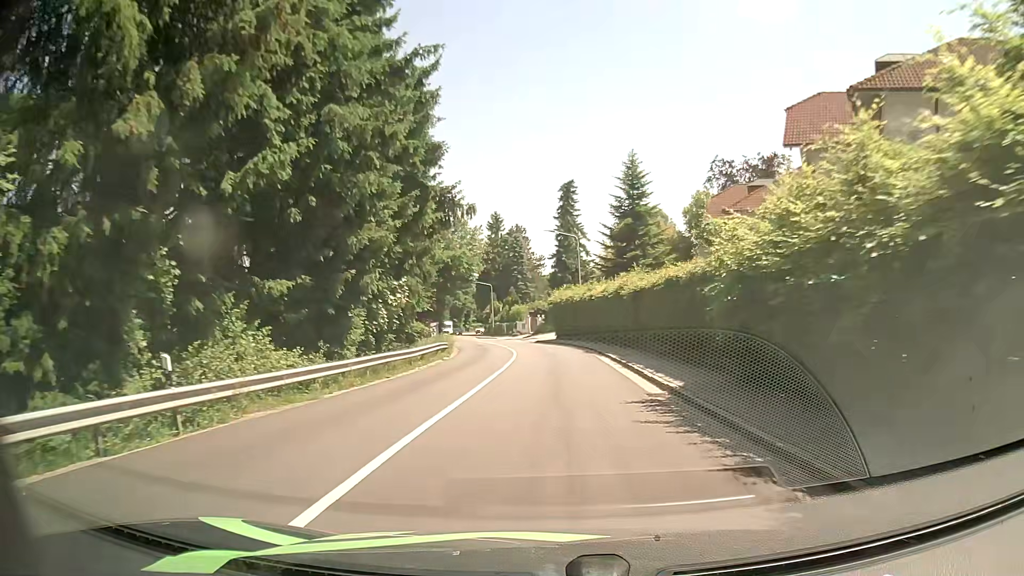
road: tertiary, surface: asphalt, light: Day
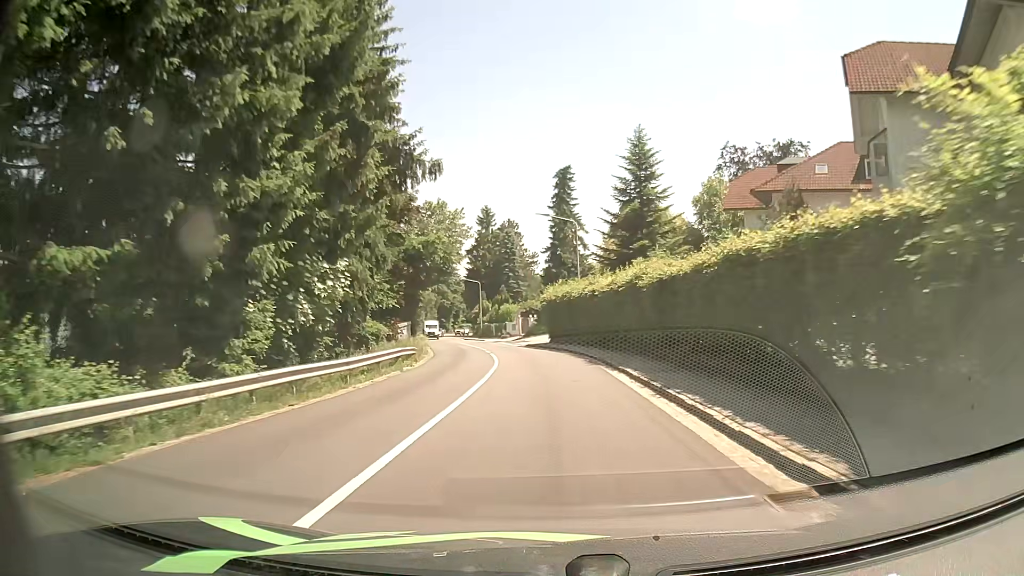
(0.0, +7.5) m; +1°
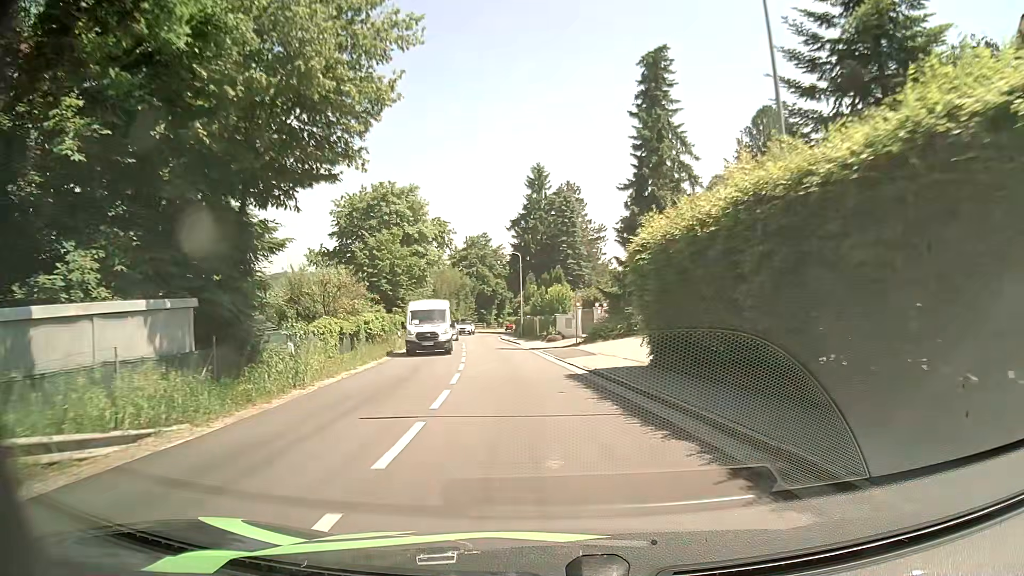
(-0.8, +29.3) m; -5°
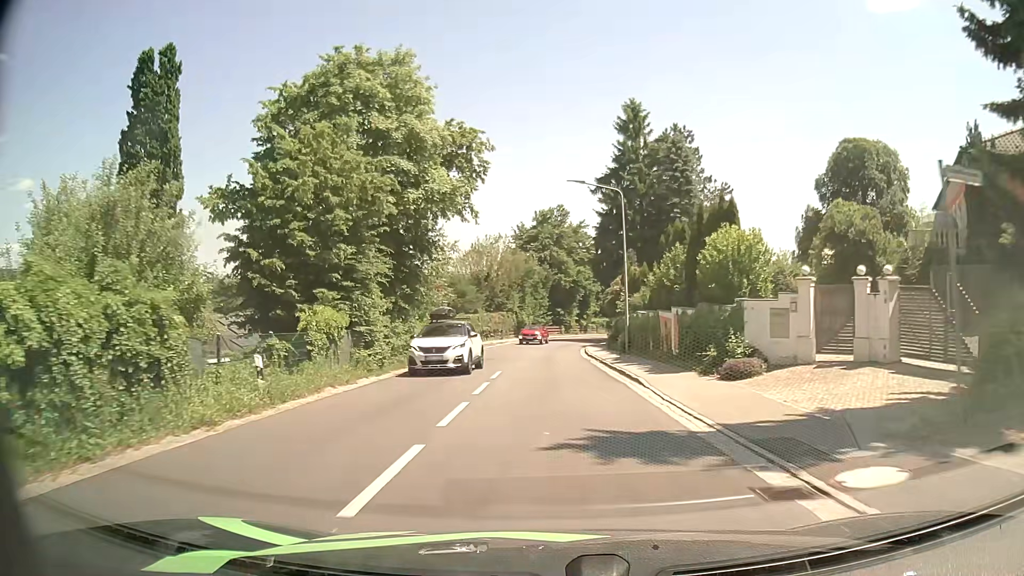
(-1.8, +28.3) m; -7°
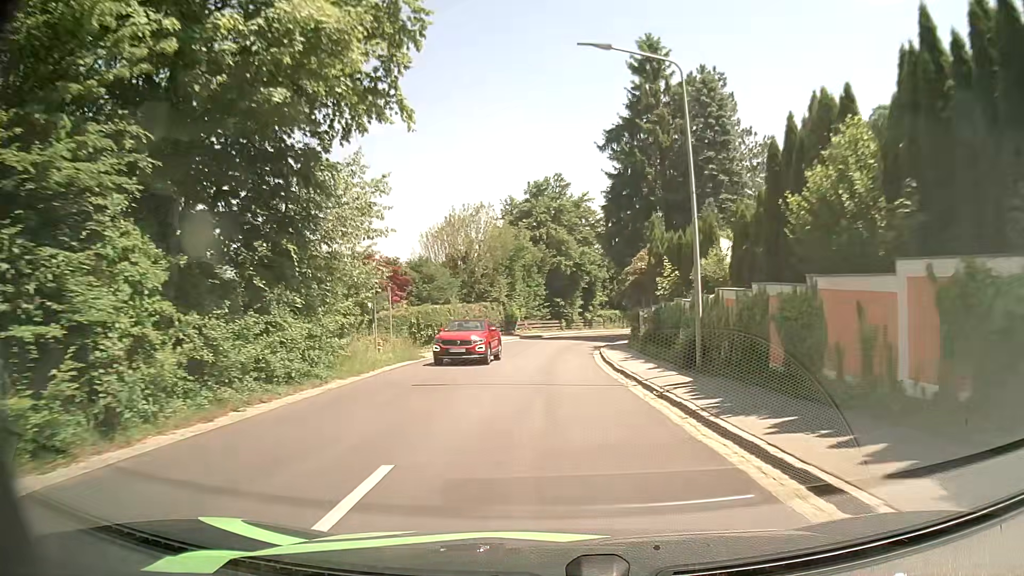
(0.0, +14.5) m; 0°
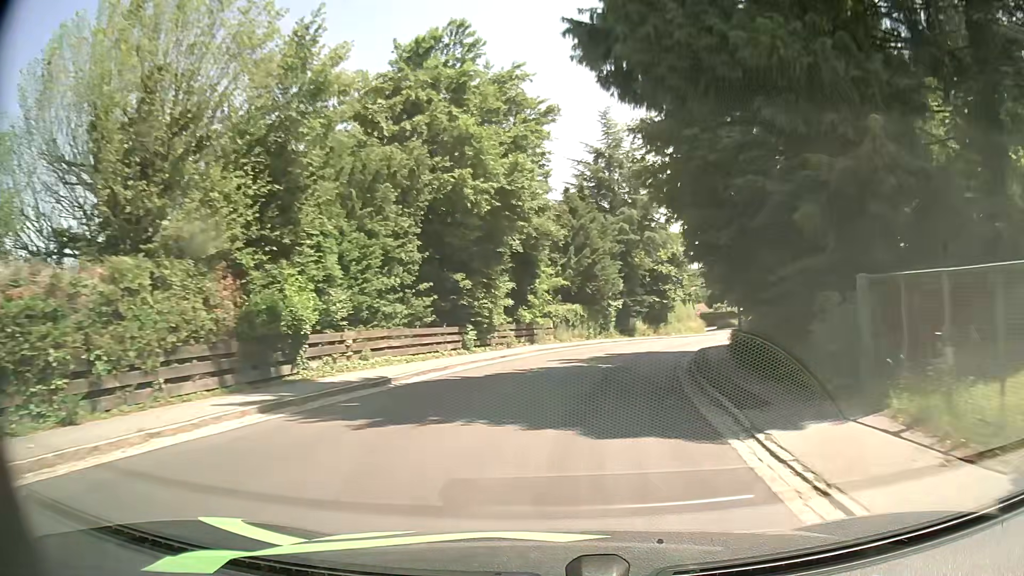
(+1.0, +36.7) m; +6°
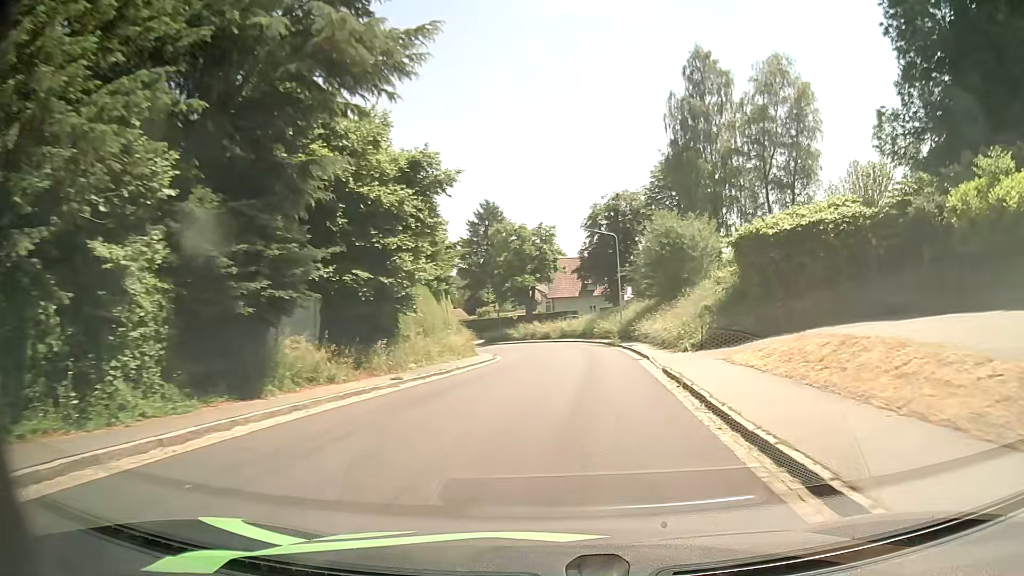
(+6.3, +34.5) m; +21°
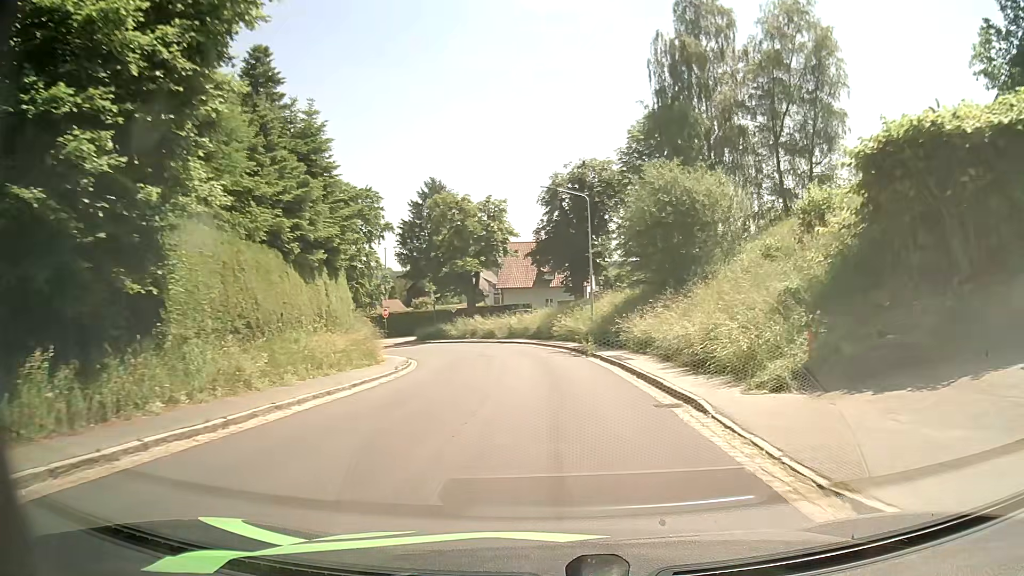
(+0.7, +13.6) m; +4°
(0, +10) (0, +20) (-1, +30) (-3, +40) (-6, +49) (-12, +57) (-20, +64) (-28, +69) (-38, +72) (-47, +75) m
